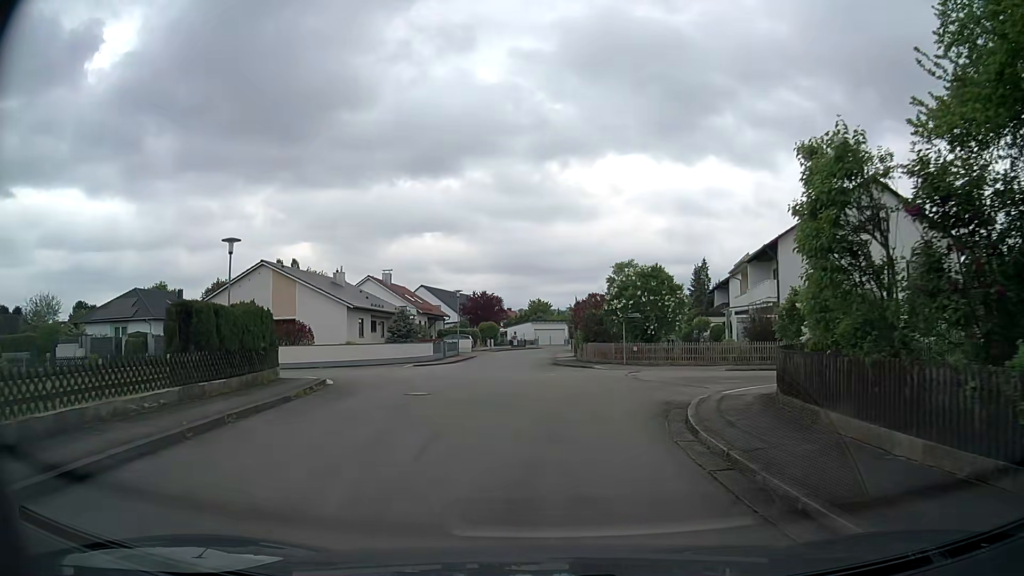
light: Day
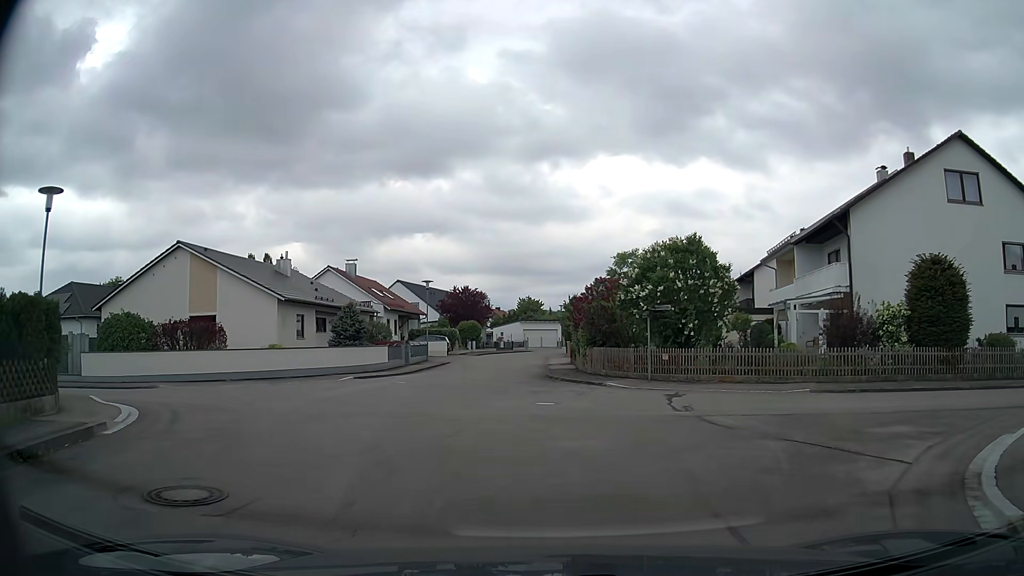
(+0.1, +9.9) m; +1°
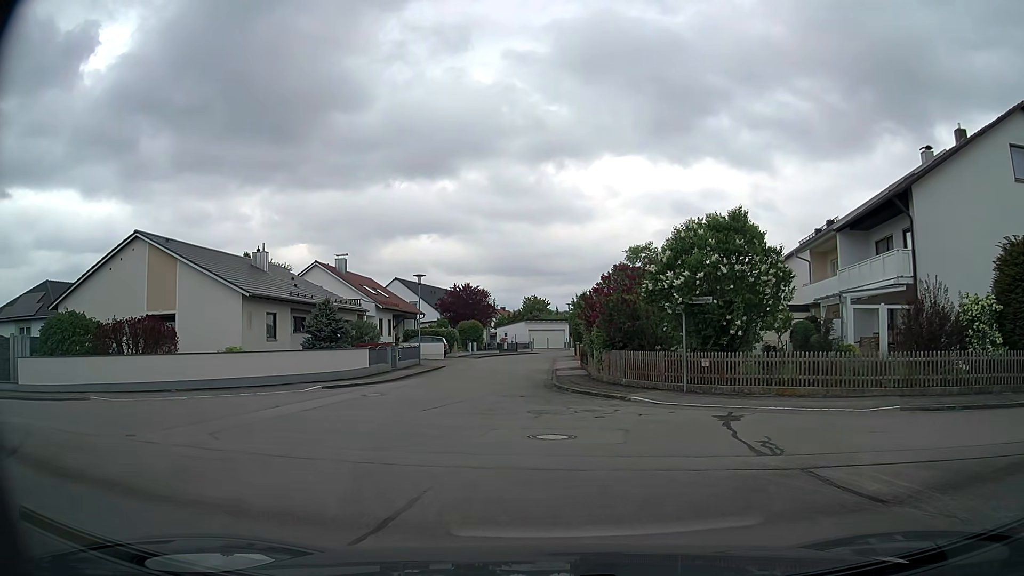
(0.0, +4.6) m; -1°
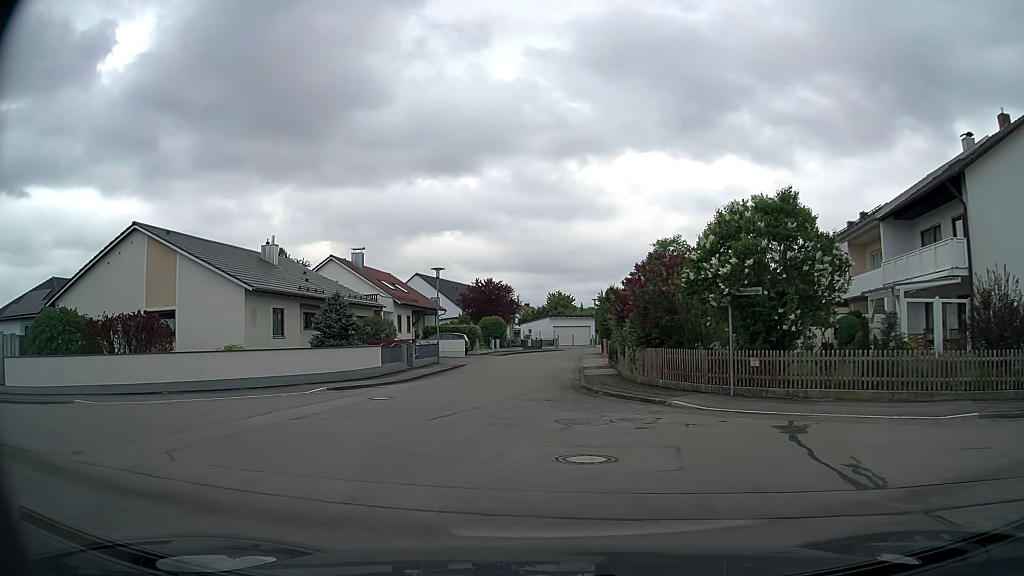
(0.0, +2.1) m; -2°
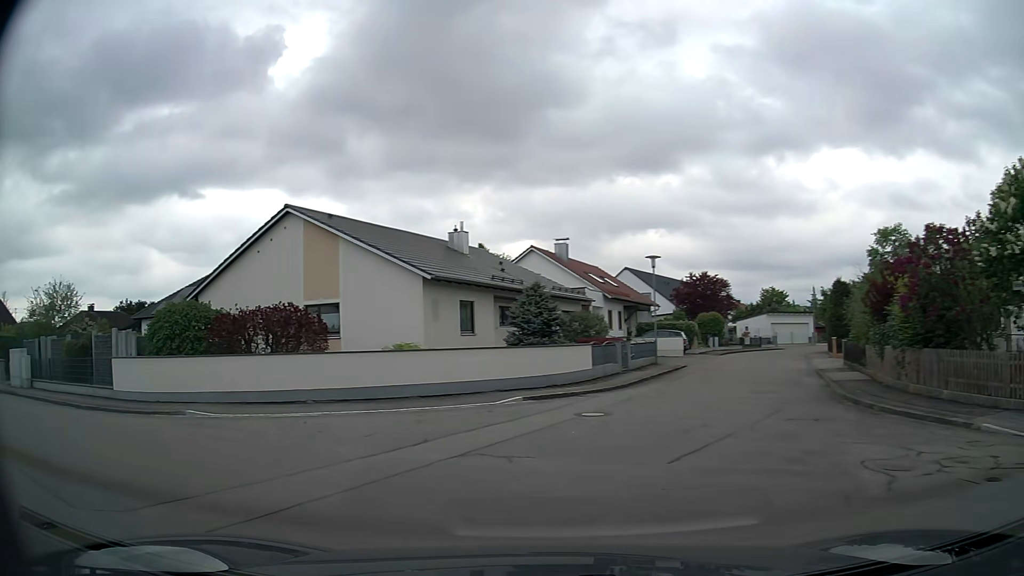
(-0.5, +4.4) m; -16°
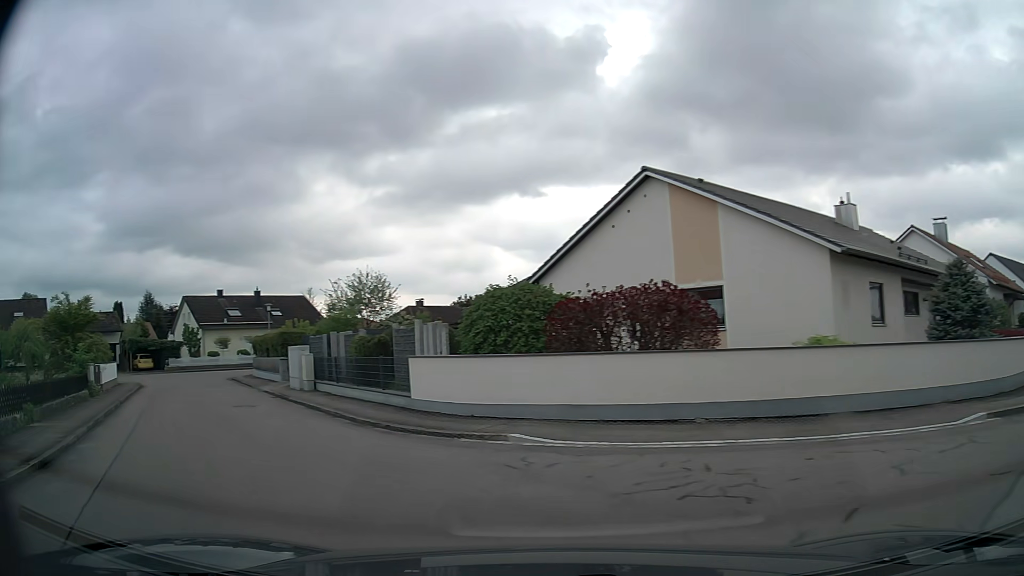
(-1.4, +5.1) m; -30°
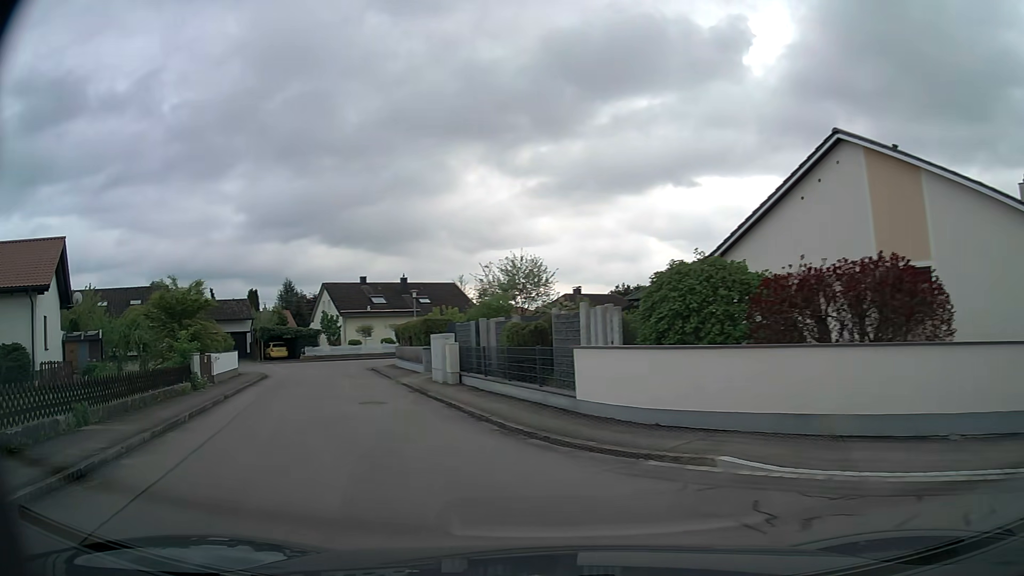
(-0.4, +3.2) m; -15°
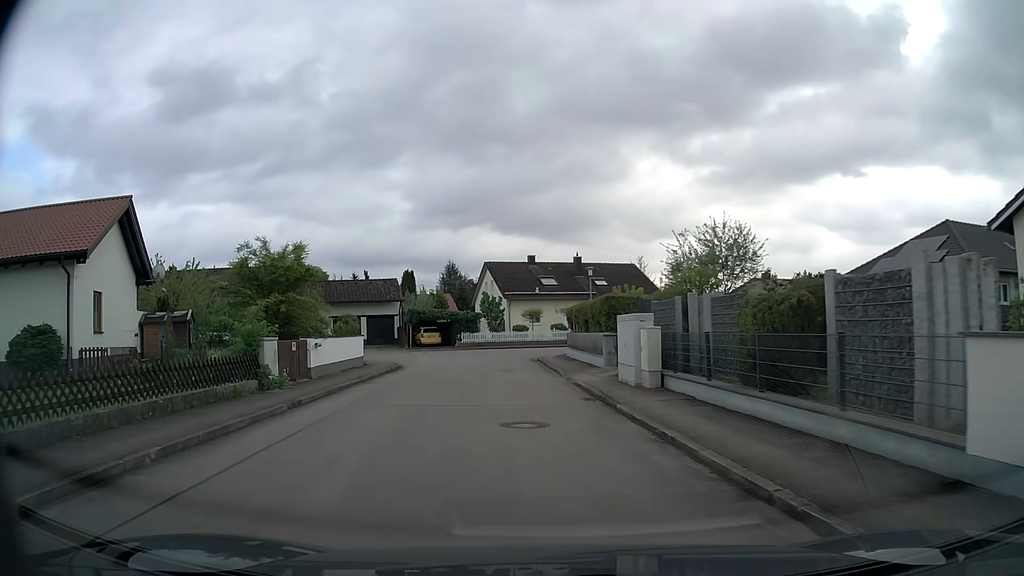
(-1.1, +7.5) m; -15°
(0, +10) (-1, +20) (-1, +30) (-4, +40) (-12, +43) (-22, +40) (-32, +37) (-41, +35) (-51, +32) (-60, +29) m
